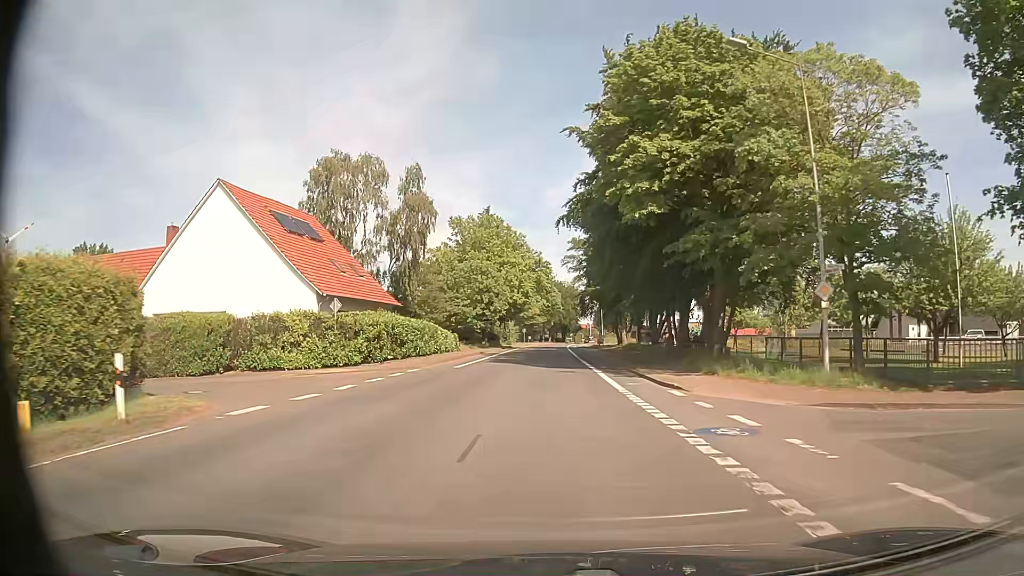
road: secondary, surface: asphalt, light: Day
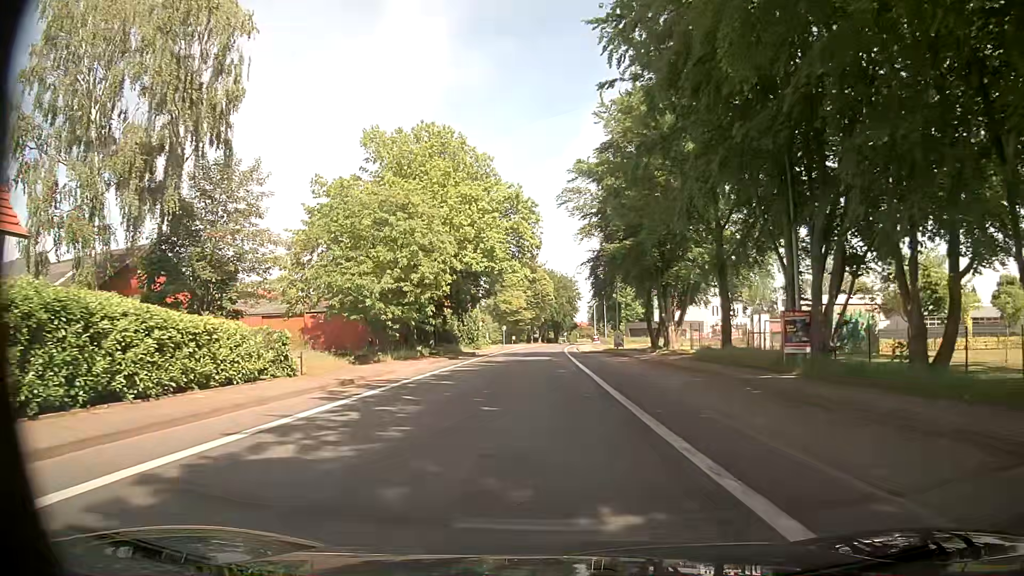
(+0.6, +34.1) m; +1°
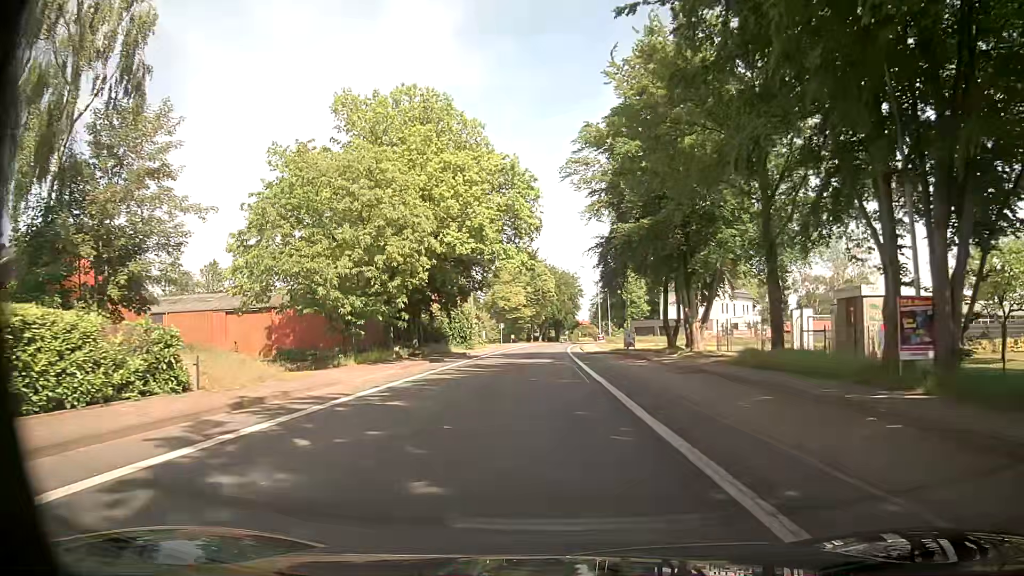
(0.0, +6.8) m; 0°
(0, +10) (0, +20) (0, +30) (0, +40) (0, +50) (0, +60) (0, +70) (0, +80) (0, +90) (+1, +100) m
